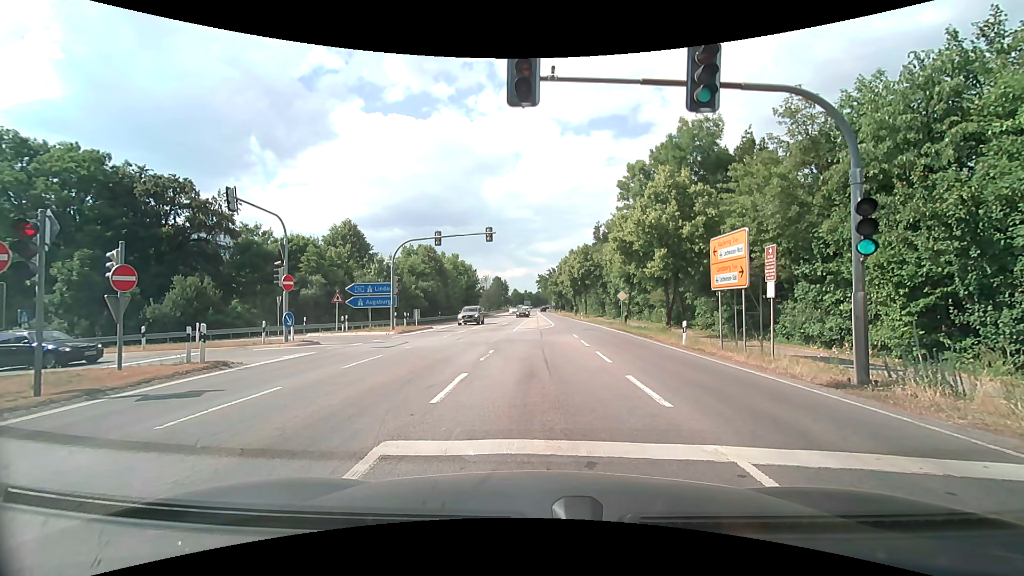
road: secondary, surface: asphalt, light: Day
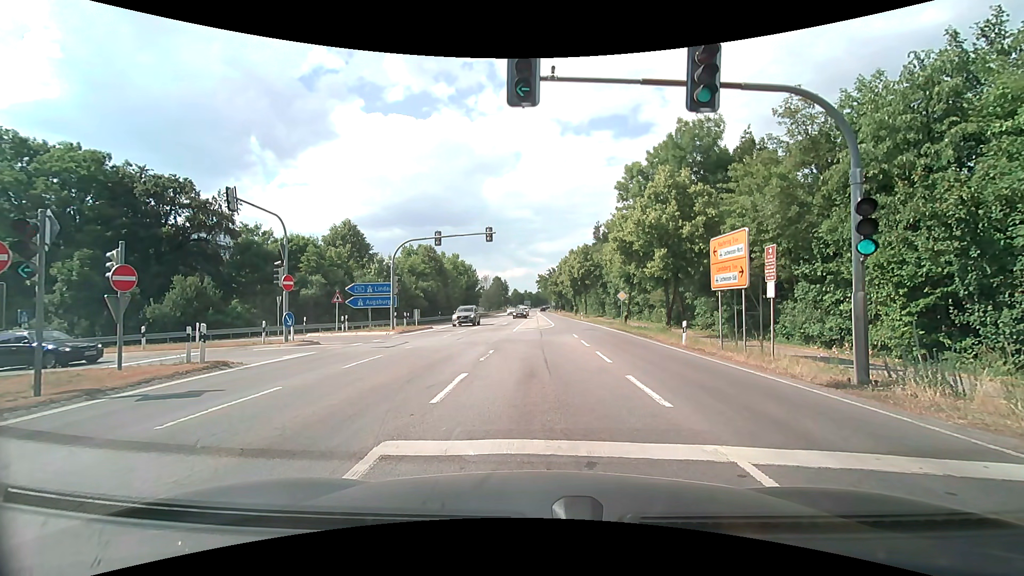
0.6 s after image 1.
(0.0, 0.0) m; 0°
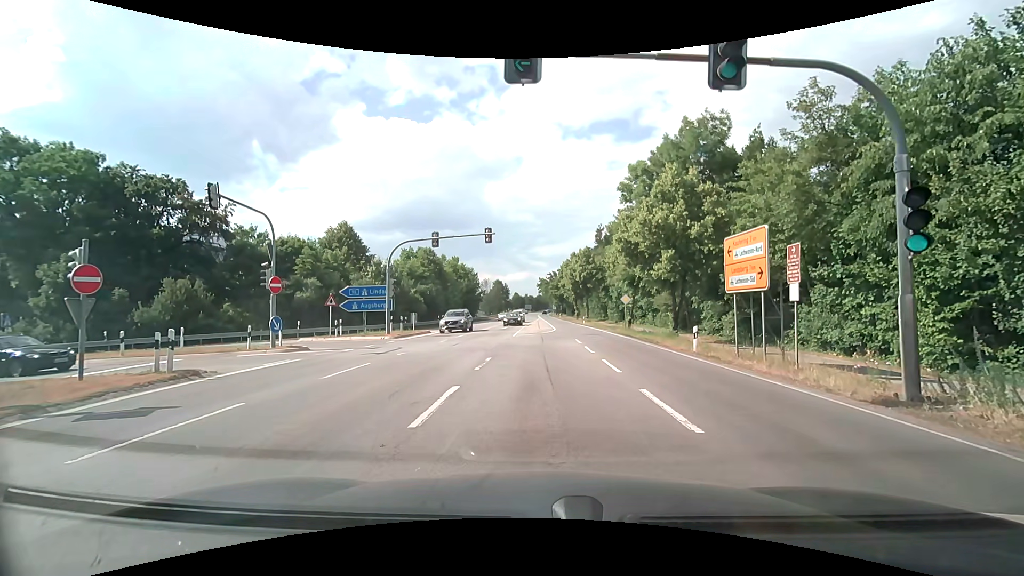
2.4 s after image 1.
(0.0, +1.3) m; +2°
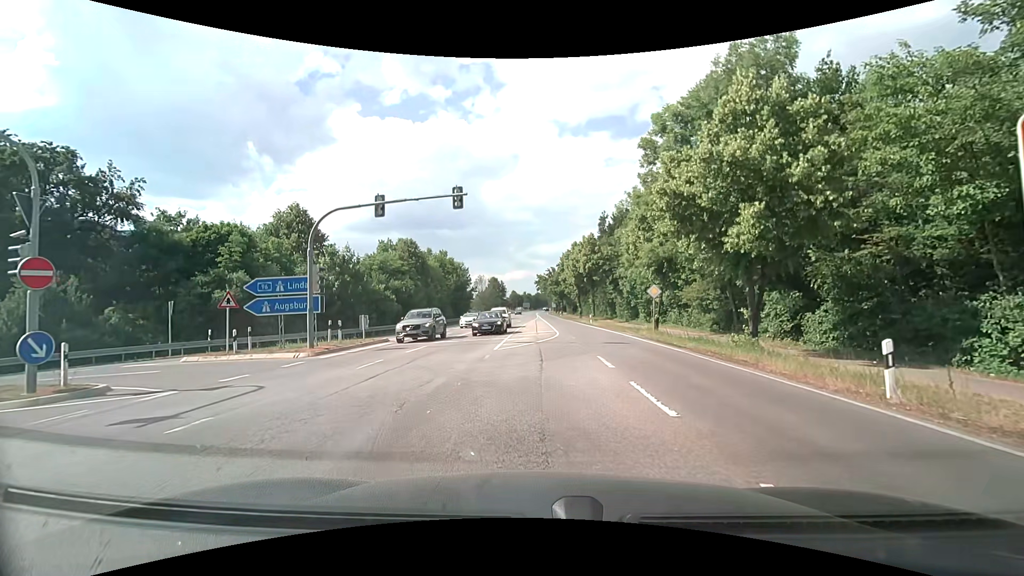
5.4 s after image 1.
(-0.1, +10.6) m; 0°
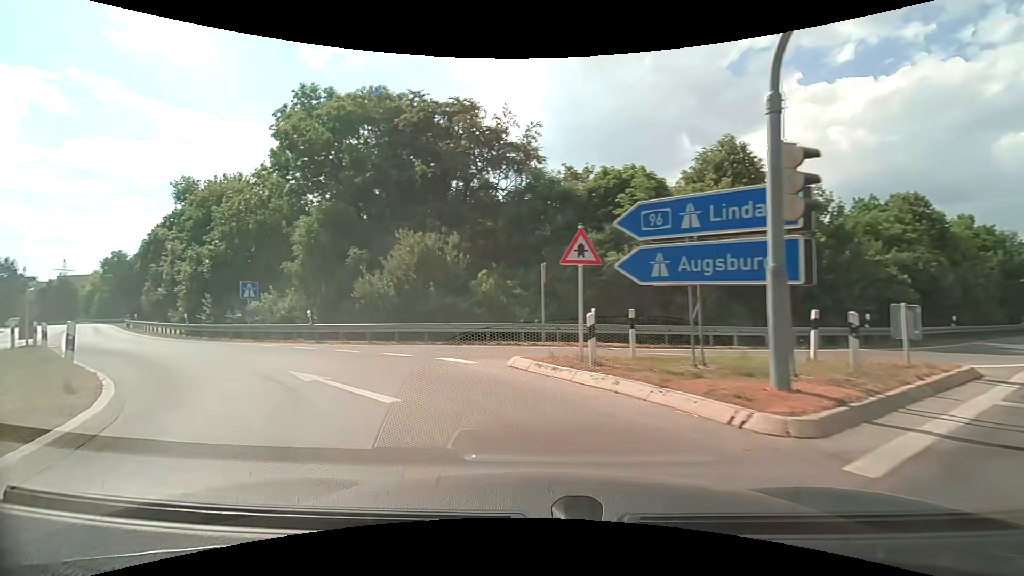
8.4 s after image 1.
(-5.4, +14.1) m; -48°
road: motorway_link
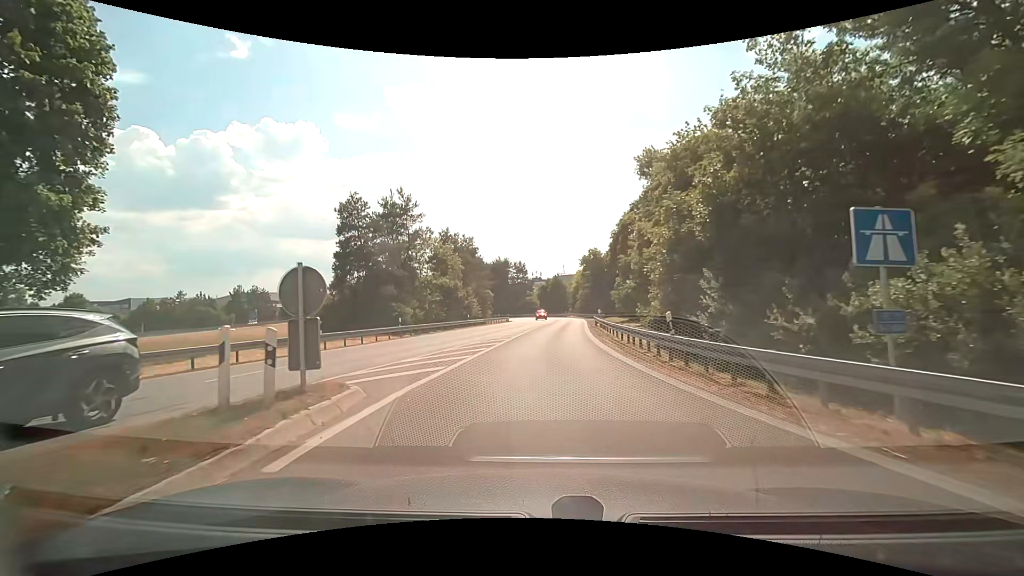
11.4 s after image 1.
(-10.8, +17.4) m; -48°
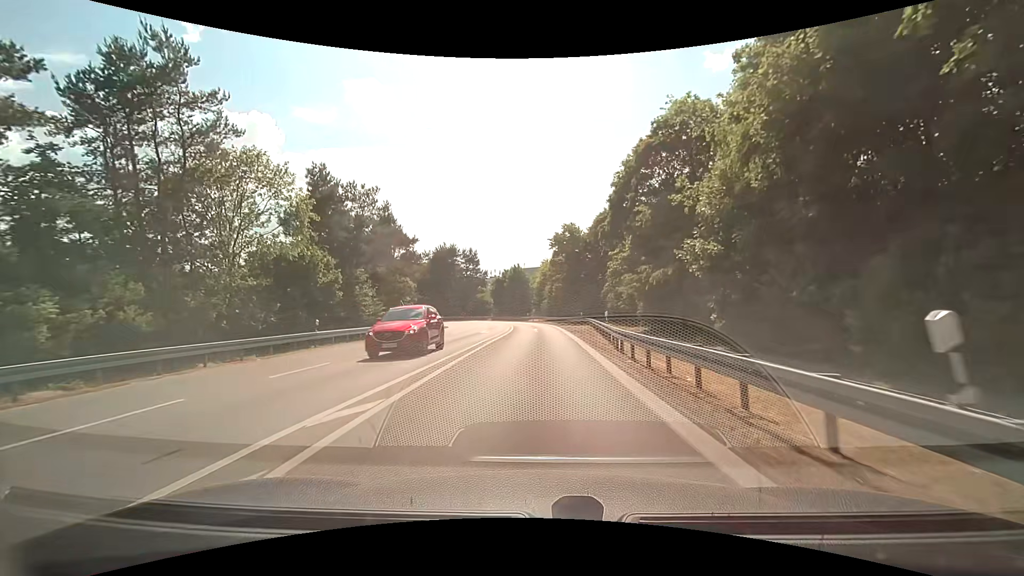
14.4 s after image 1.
(+1.4, +30.3) m; +5°
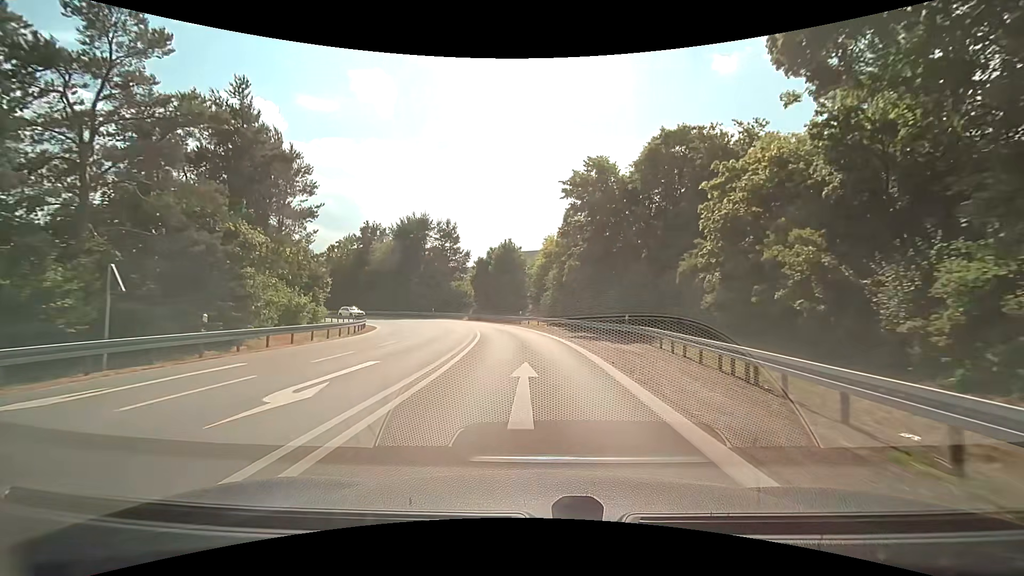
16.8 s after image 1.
(+0.1, +28.9) m; 0°
(0, +10) (0, +20) (-1, +30) (-3, +40) (-6, +49) (-10, +58) (-16, +66) (-23, +73) (-31, +80) (-39, +85) m
